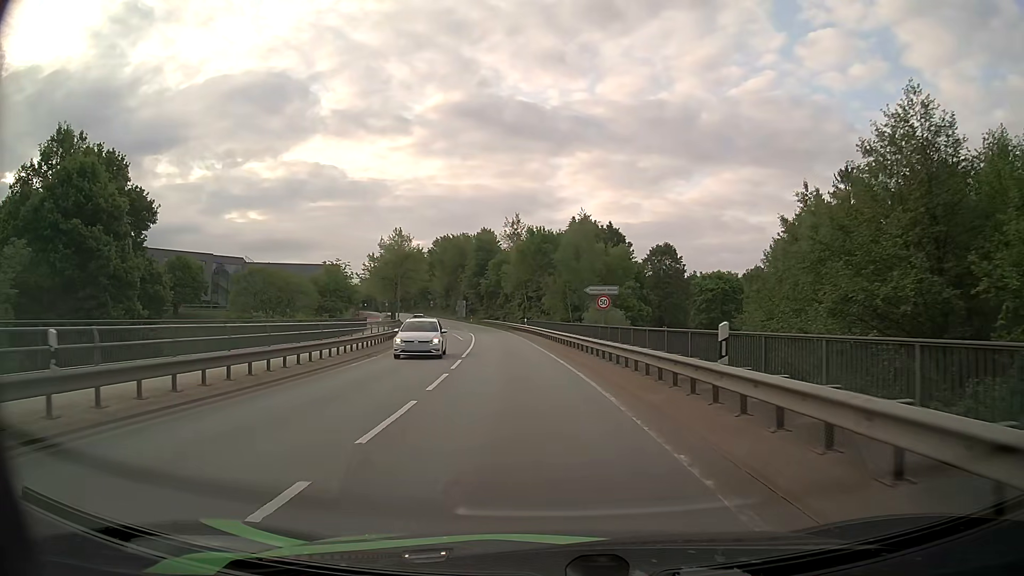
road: secondary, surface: asphalt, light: Day
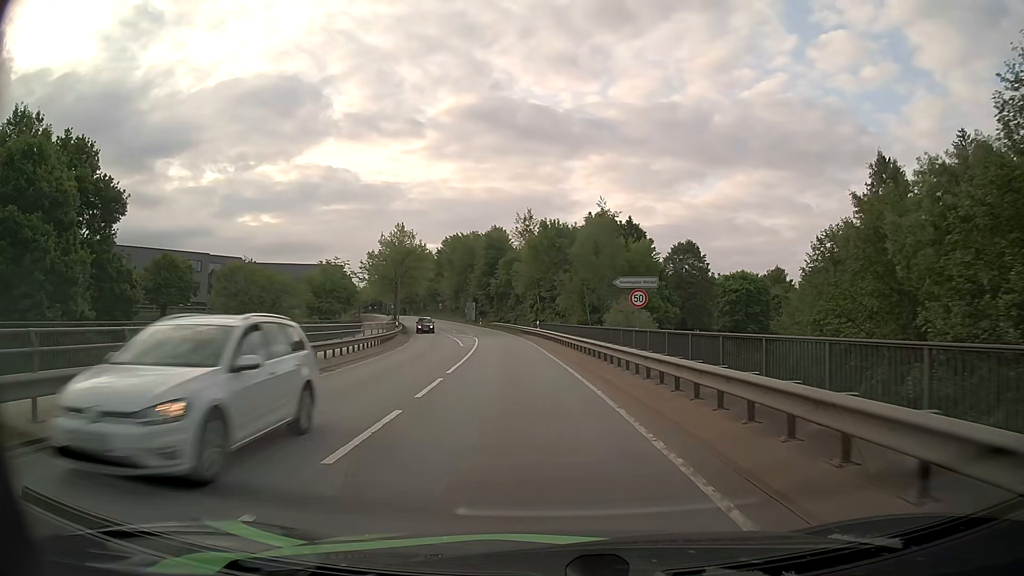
(-0.1, +7.1) m; -1°
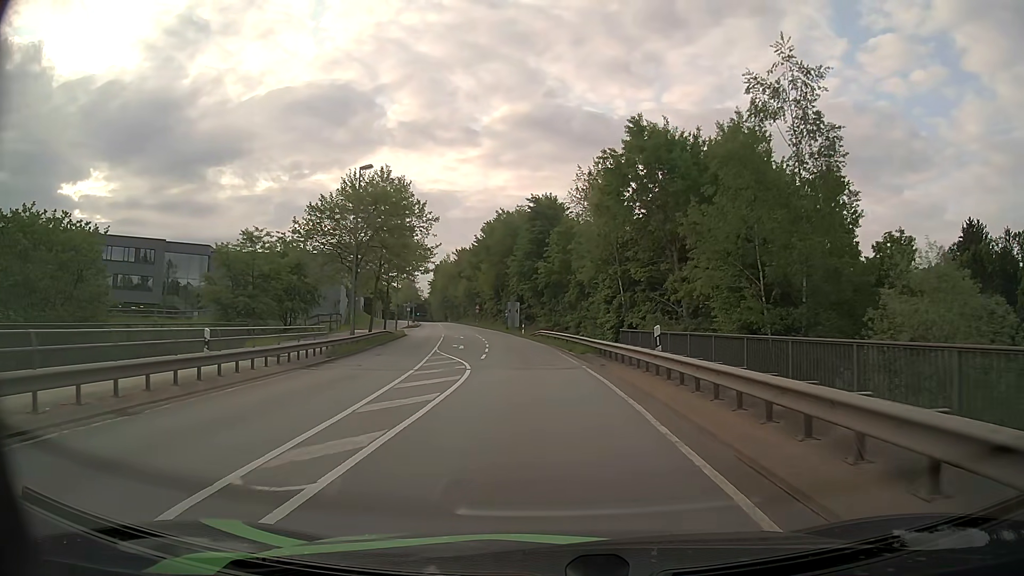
(-1.7, +34.6) m; -5°
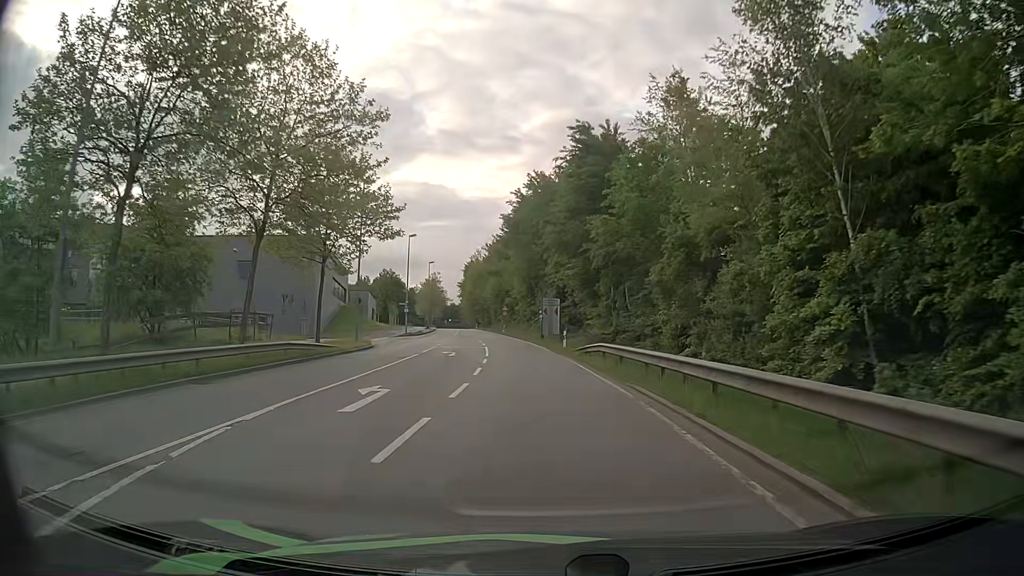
(-0.8, +26.7) m; -4°
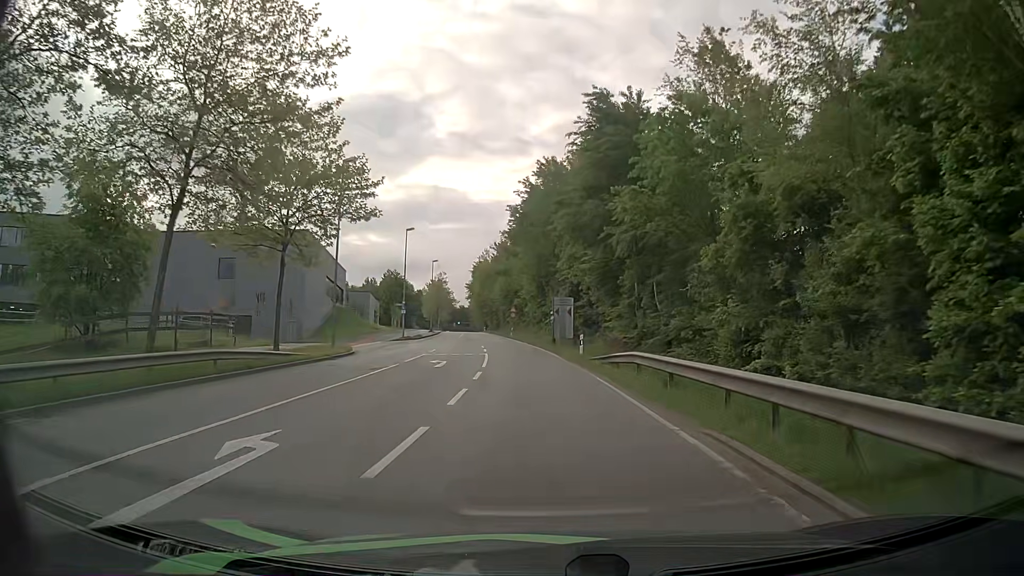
(-0.1, +6.7) m; -1°
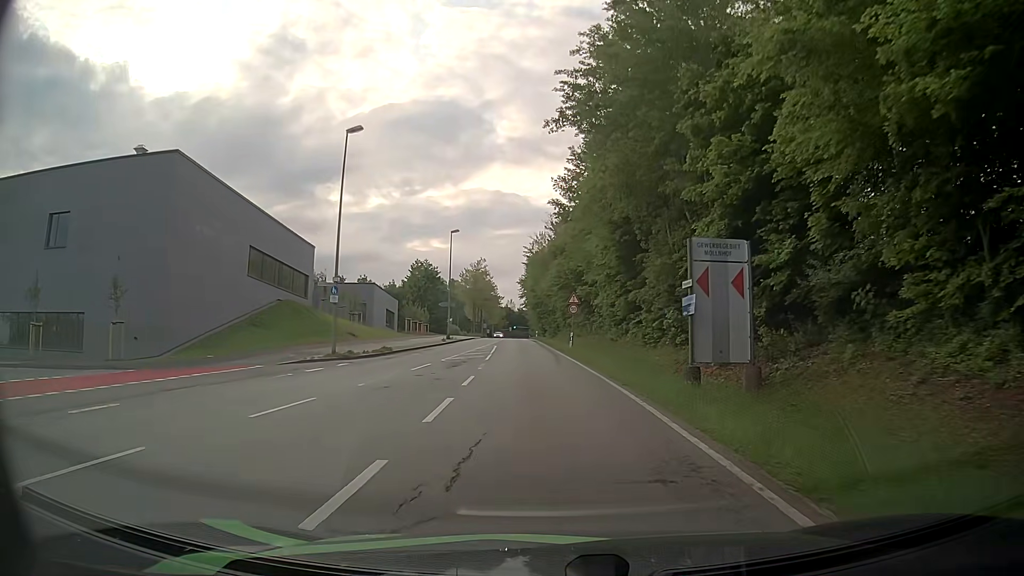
(-1.2, +34.4) m; -5°
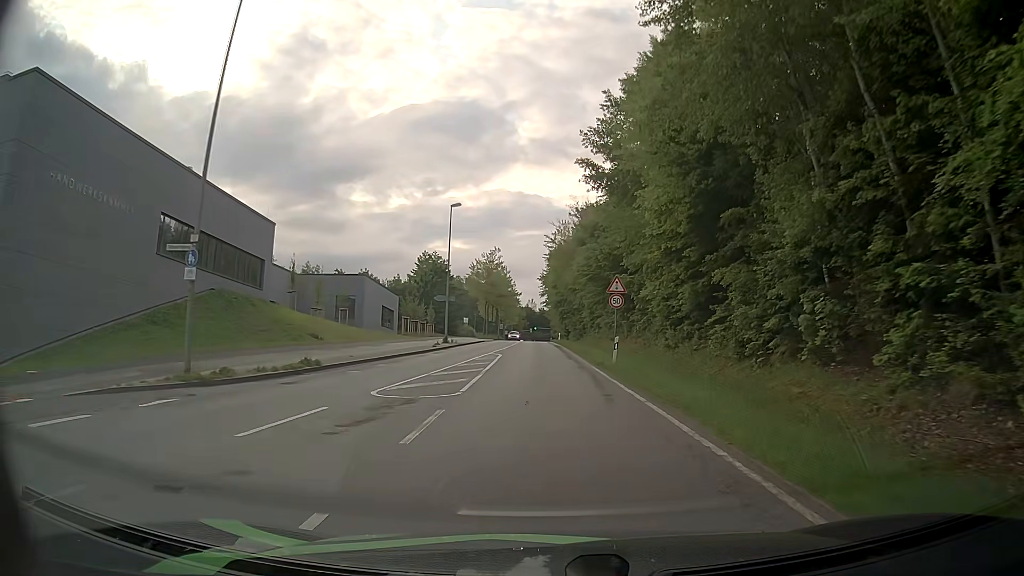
(-0.3, +14.2) m; -2°
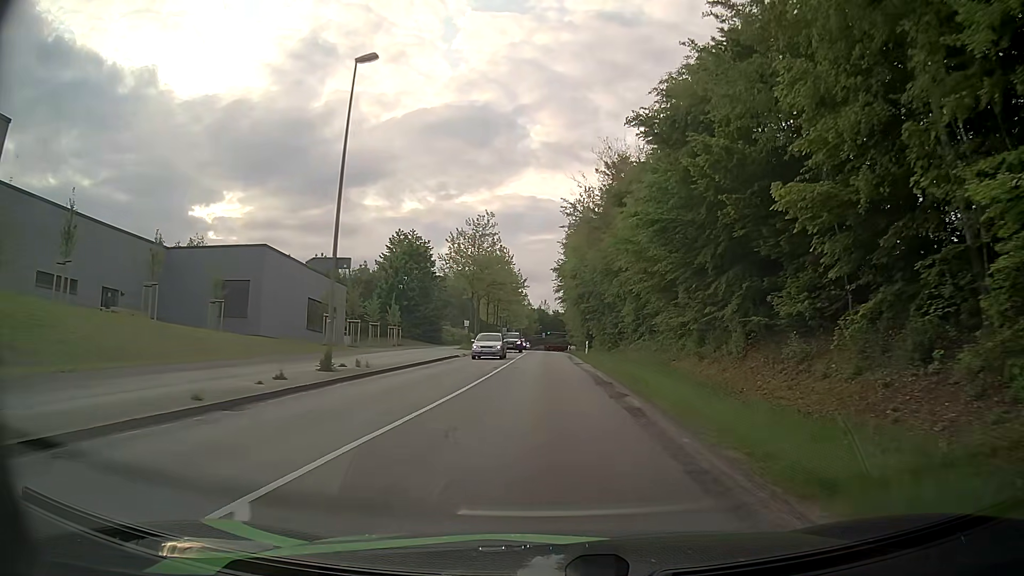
(-0.5, +29.2) m; -2°
(0, +10) (0, +20) (0, +30) (0, +40) (+1, +50) (+1, +60) (+1, +70) (+1, +80) (+1, +90) (+2, +100) m
